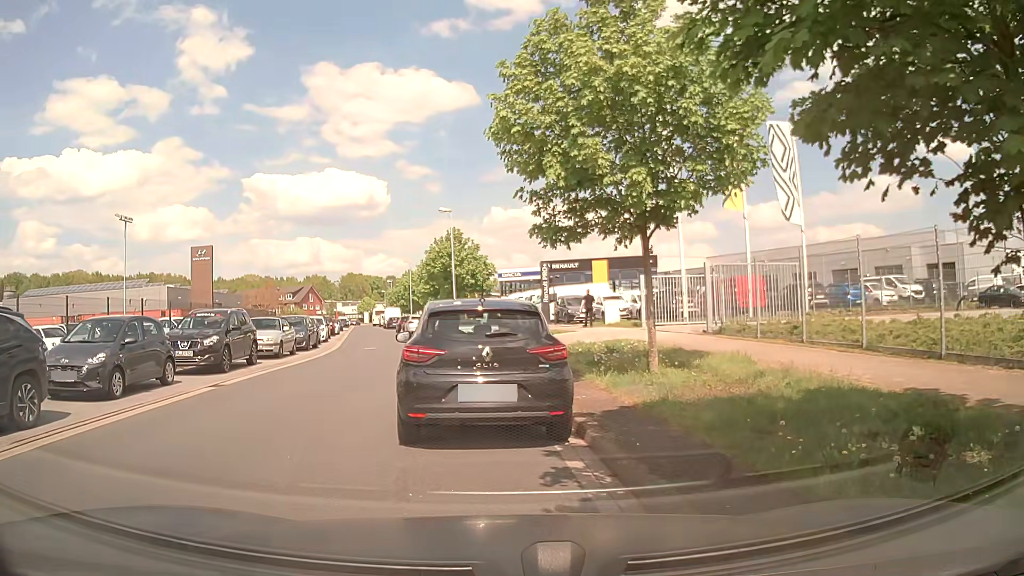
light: Day
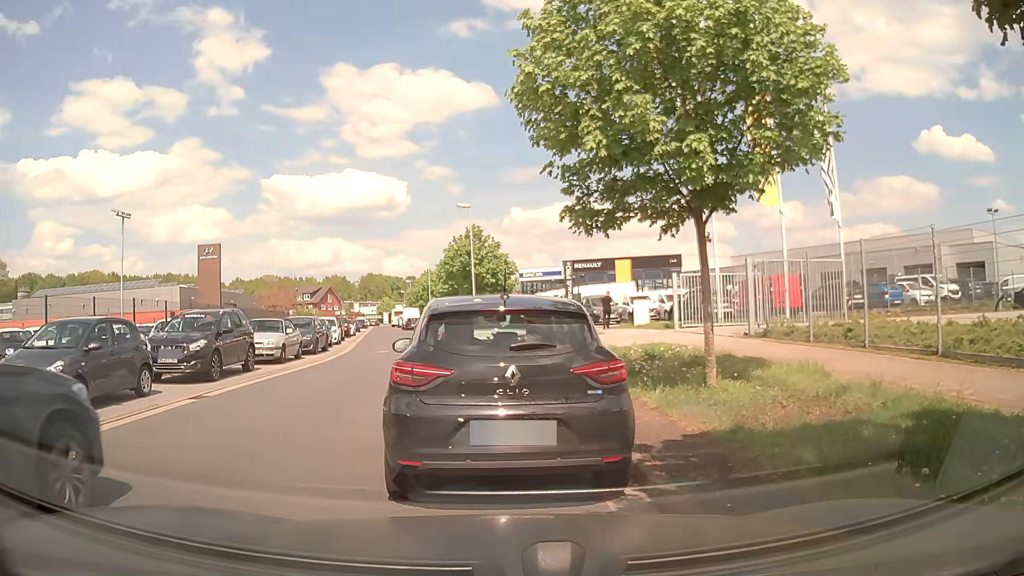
(-0.1, +1.9) m; -2°
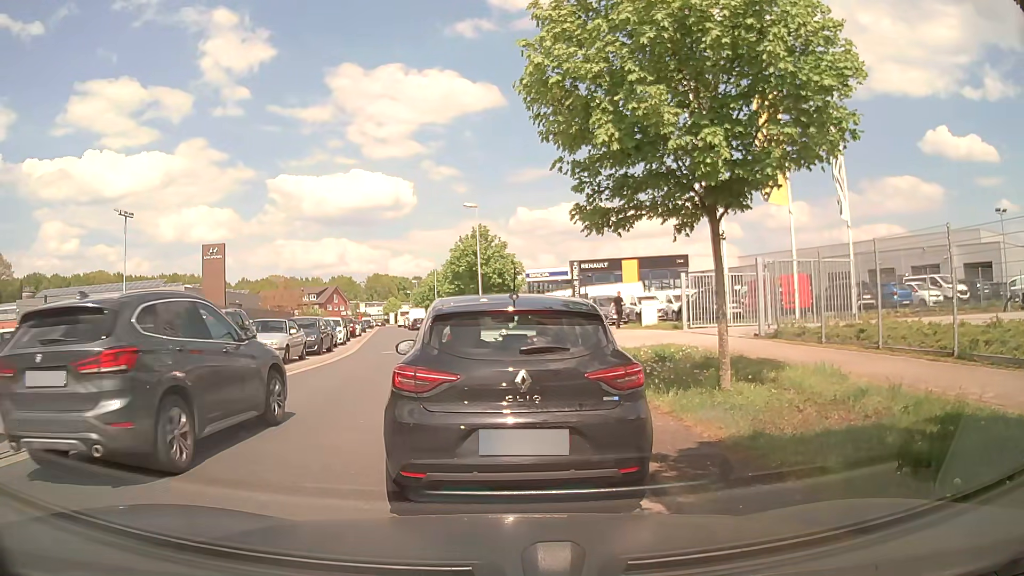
(0.0, +0.3) m; 0°
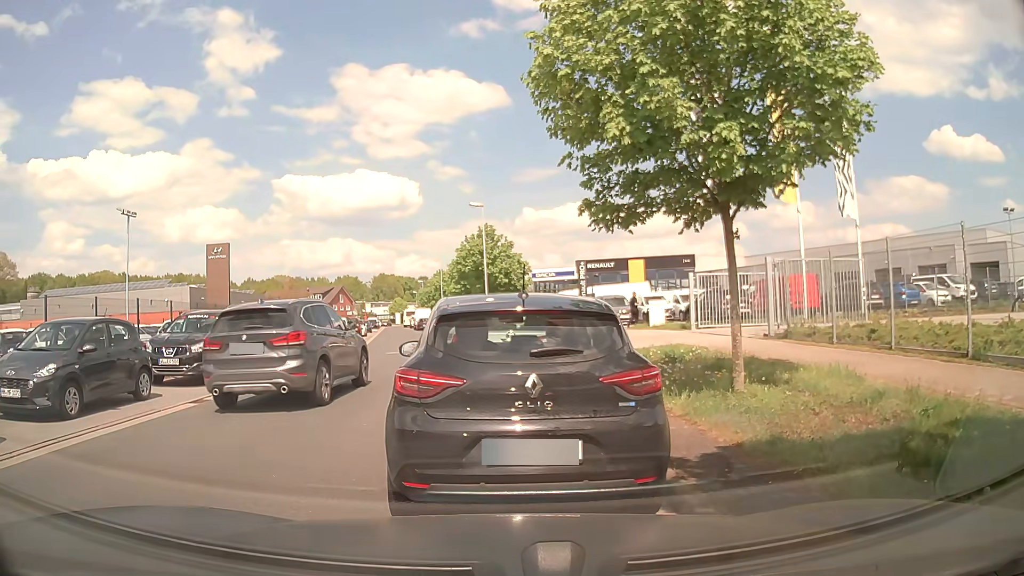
(0.0, +0.2) m; 0°
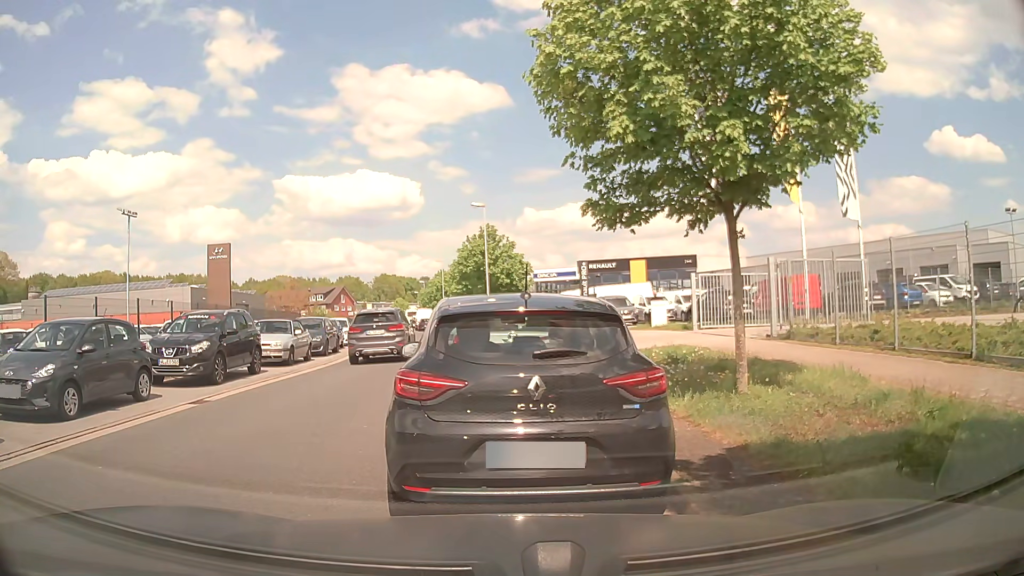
(0.0, +0.1) m; 0°
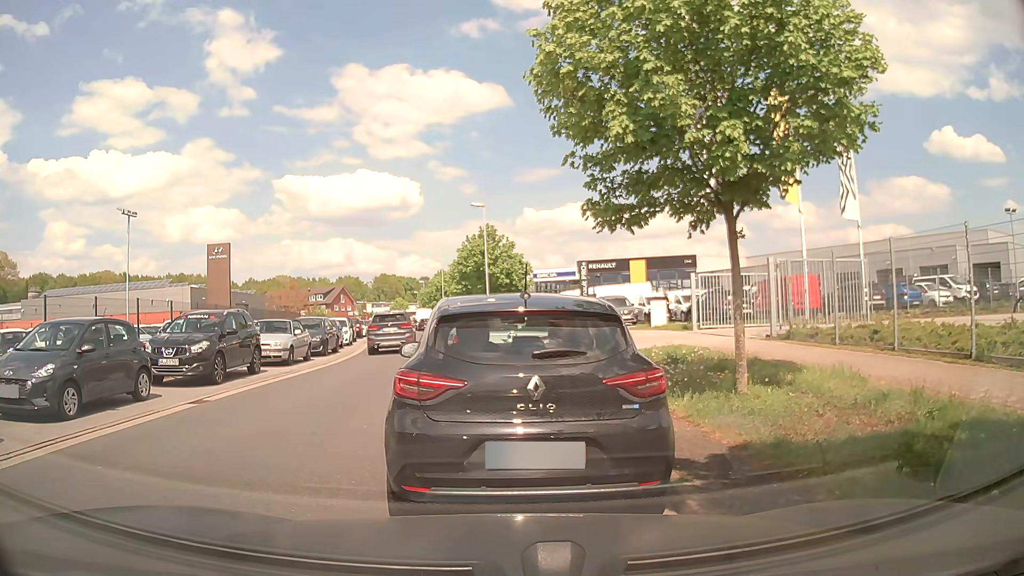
(0.0, 0.0) m; 0°
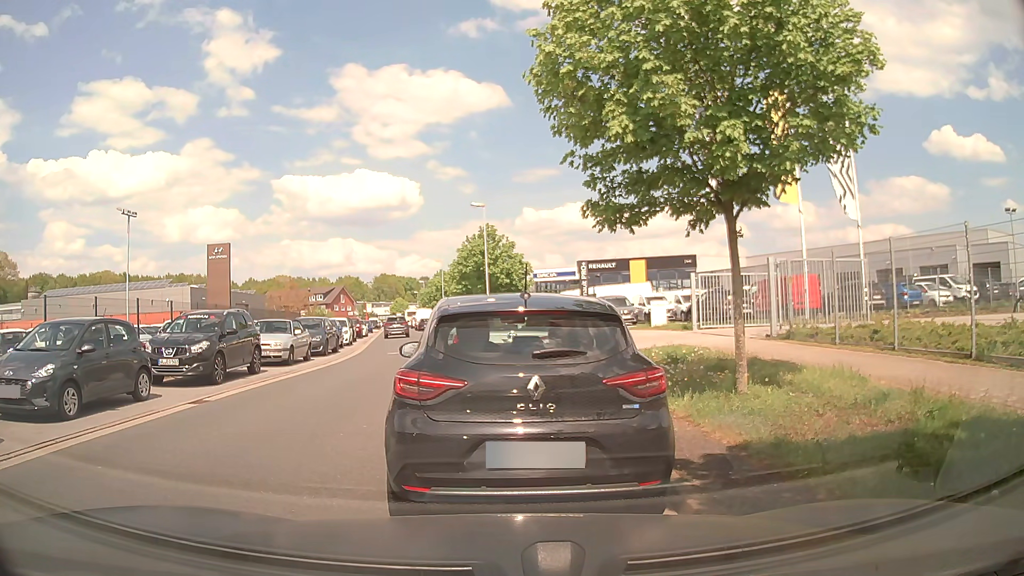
(0.0, 0.0) m; 0°
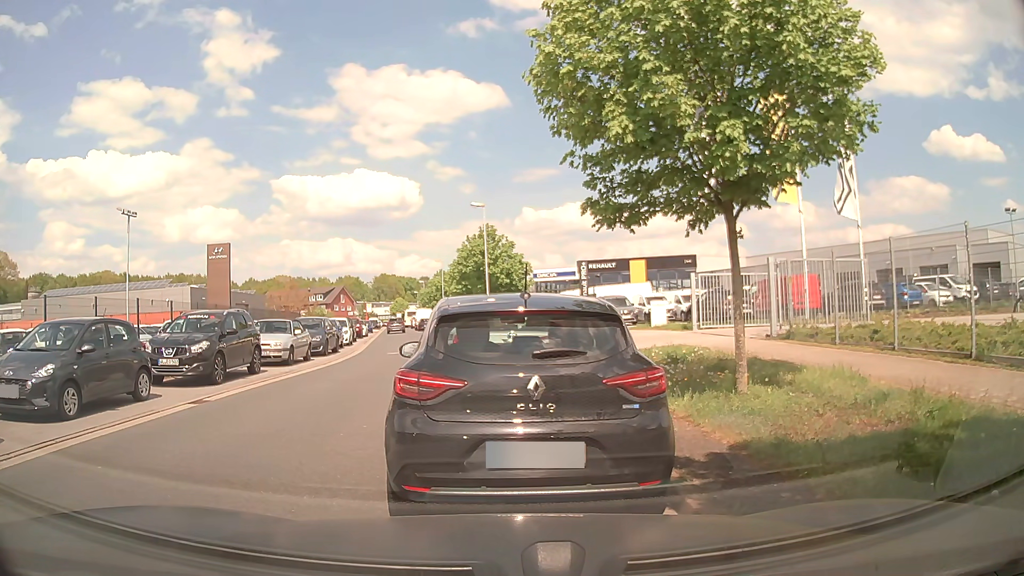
(0.0, 0.0) m; 0°
